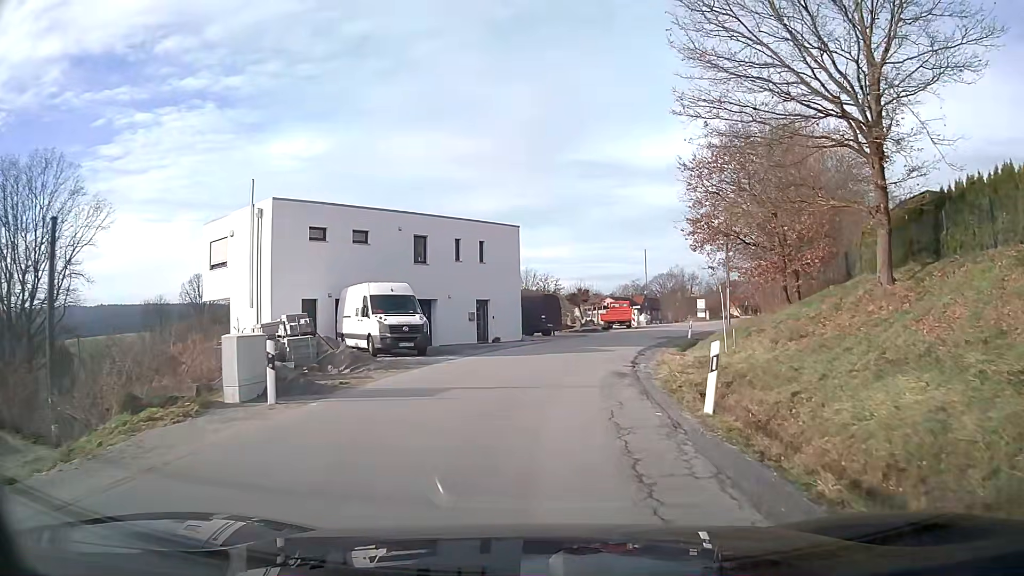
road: unclassified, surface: asphalt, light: Day
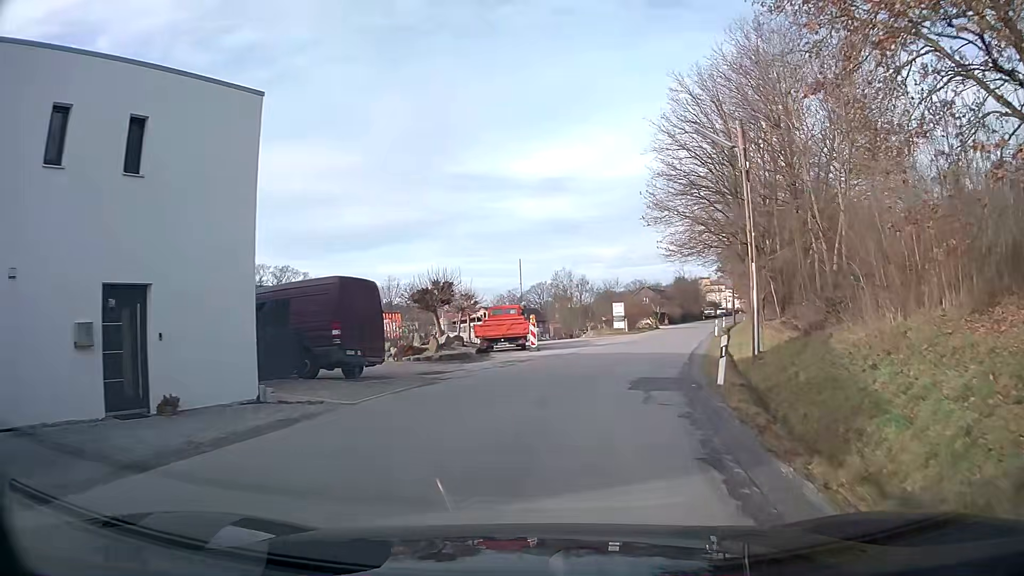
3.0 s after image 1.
(+2.3, +24.2) m; +12°
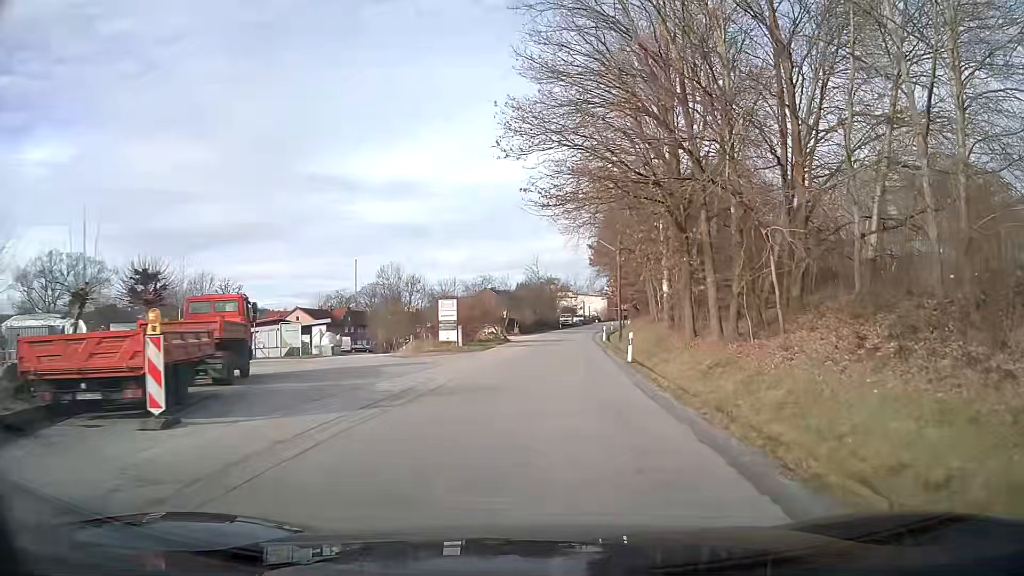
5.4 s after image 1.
(+2.7, +21.6) m; +13°
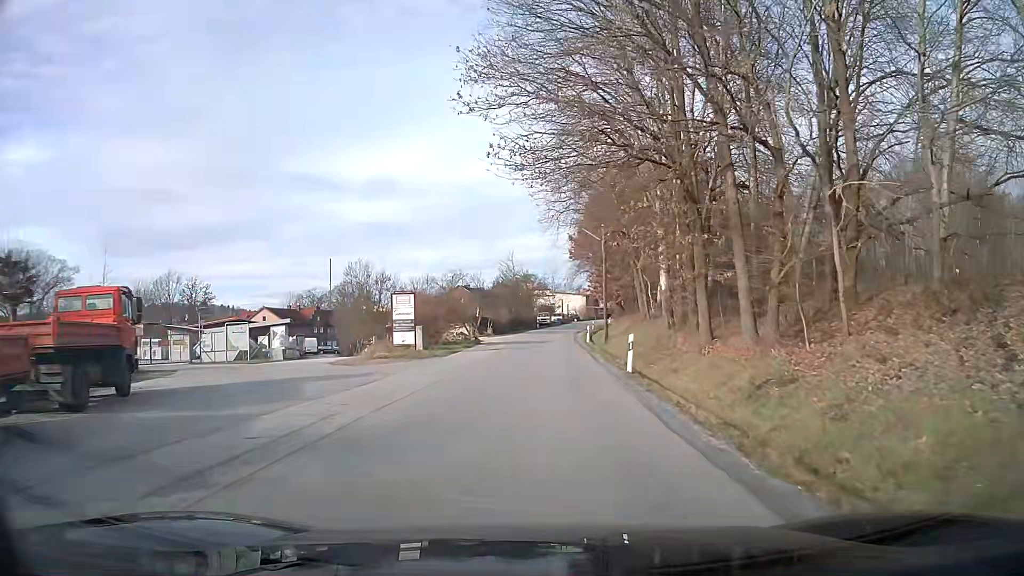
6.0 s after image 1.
(+0.1, +5.7) m; +2°
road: service
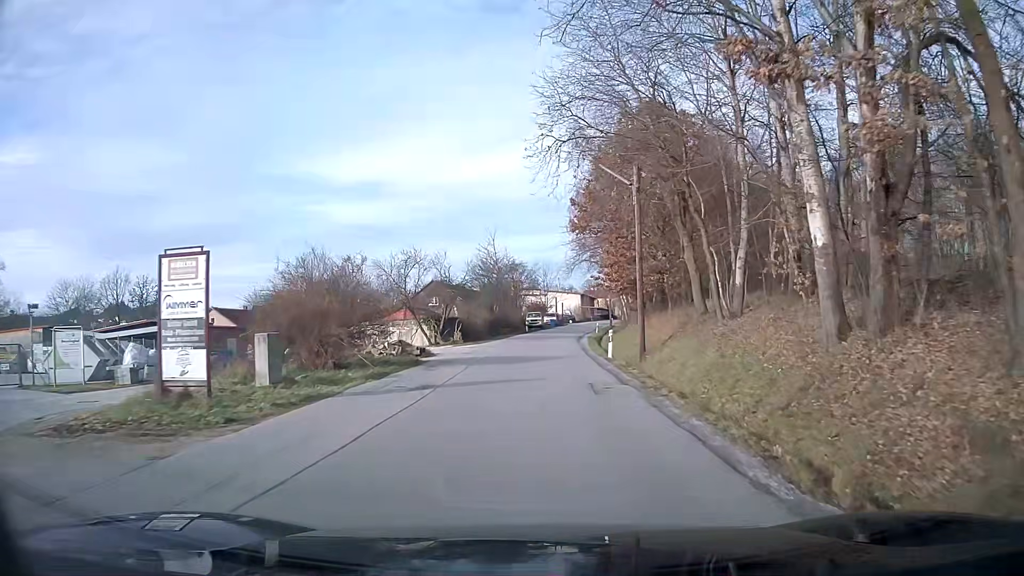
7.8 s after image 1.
(0.0, +17.8) m; +1°
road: unclassified
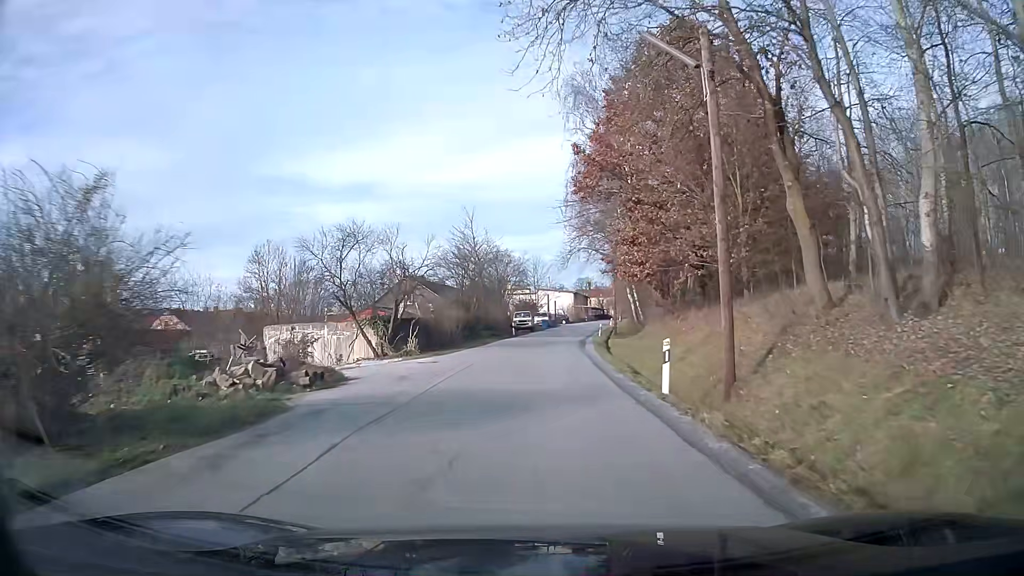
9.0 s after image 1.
(+0.1, +12.3) m; +1°
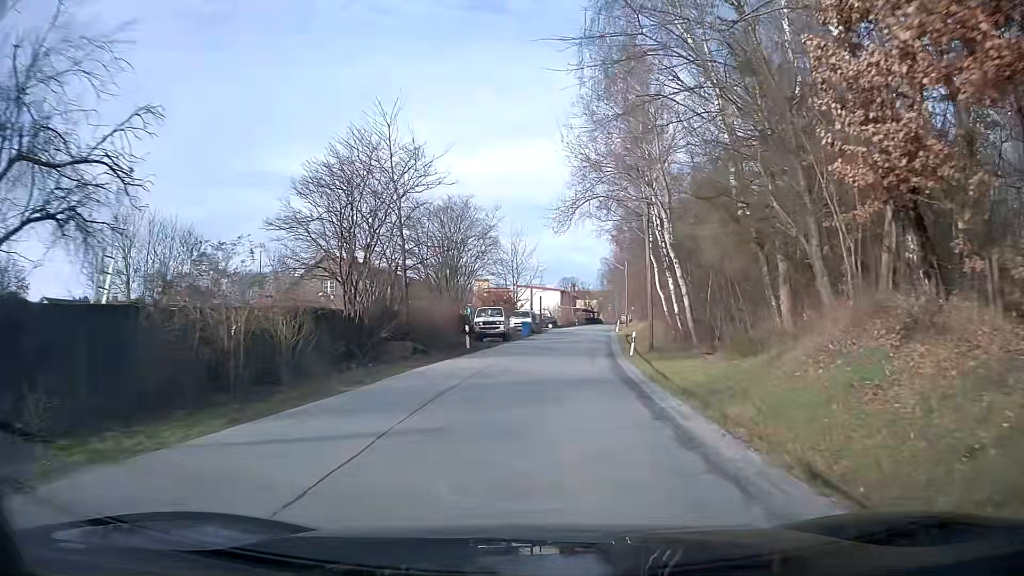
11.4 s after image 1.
(+0.3, +25.4) m; +2°
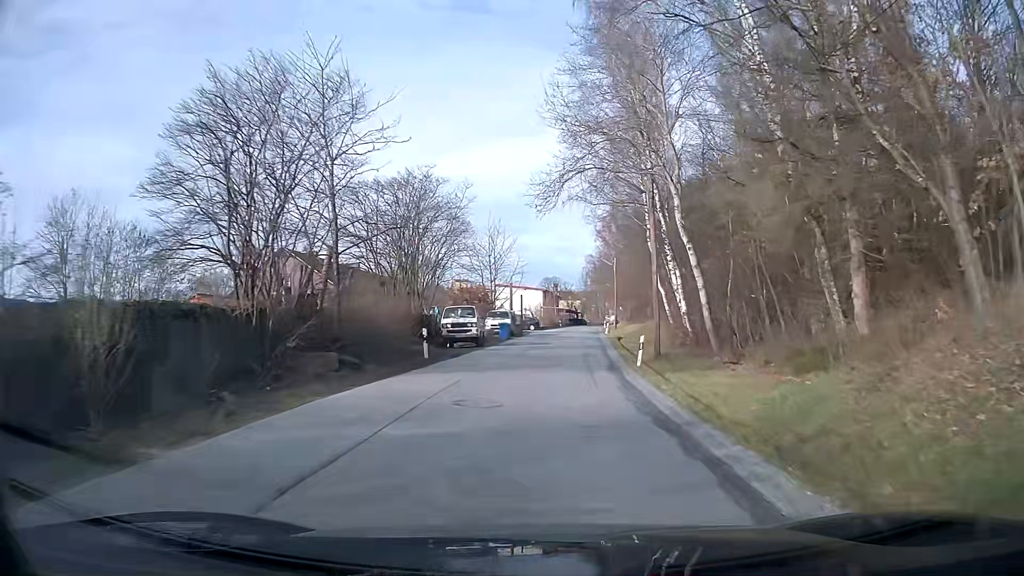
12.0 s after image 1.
(+0.1, +6.5) m; +1°
